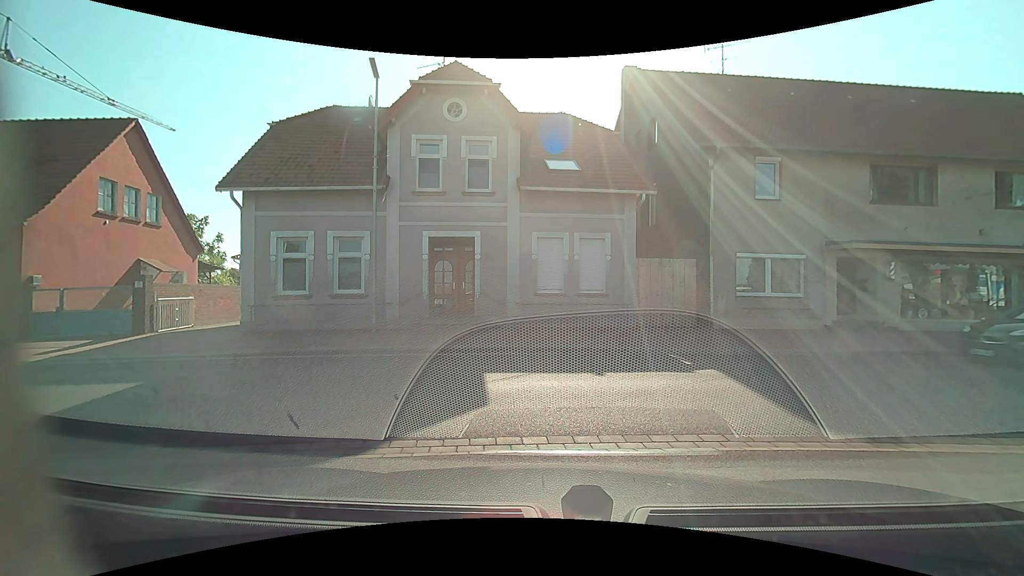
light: Day
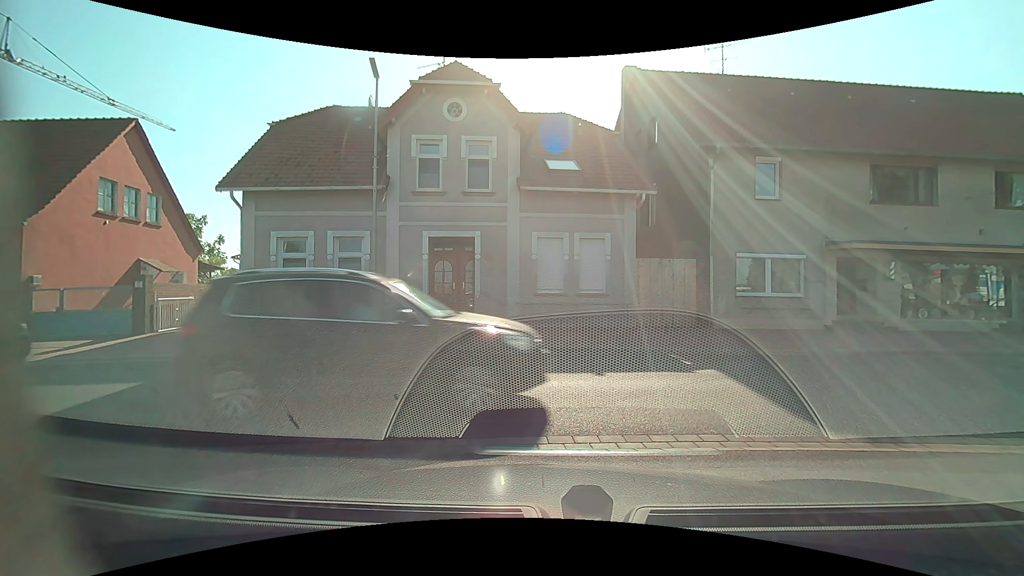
(0.0, 0.0) m; 0°
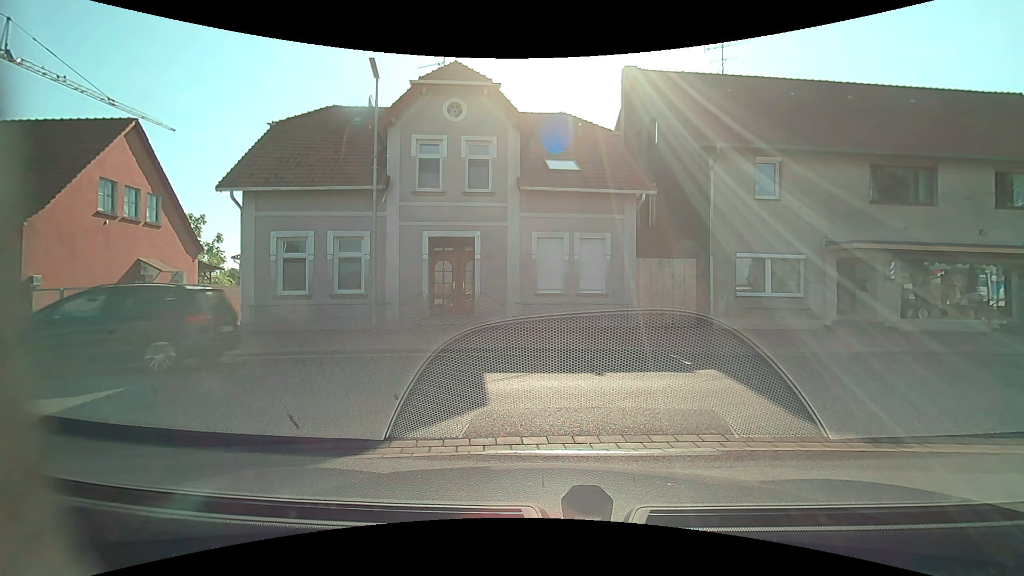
(0.0, 0.0) m; 0°
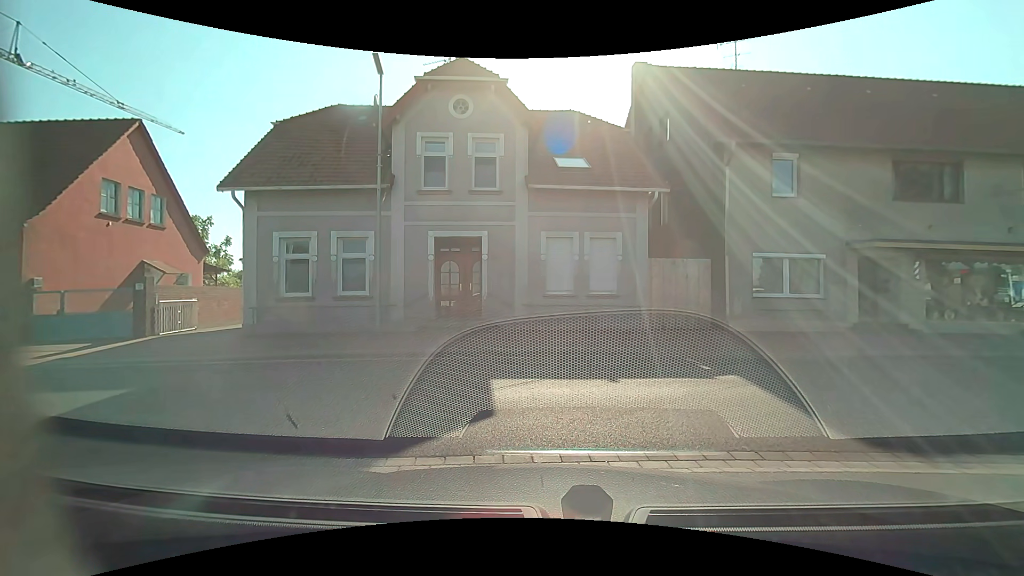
(0.0, +0.4) m; 0°
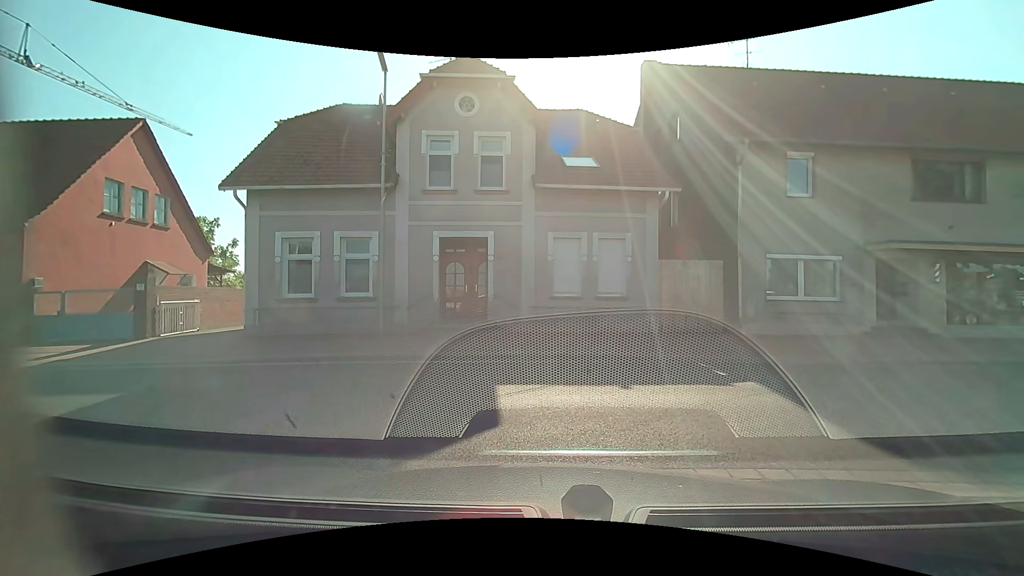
(0.0, +0.4) m; 0°
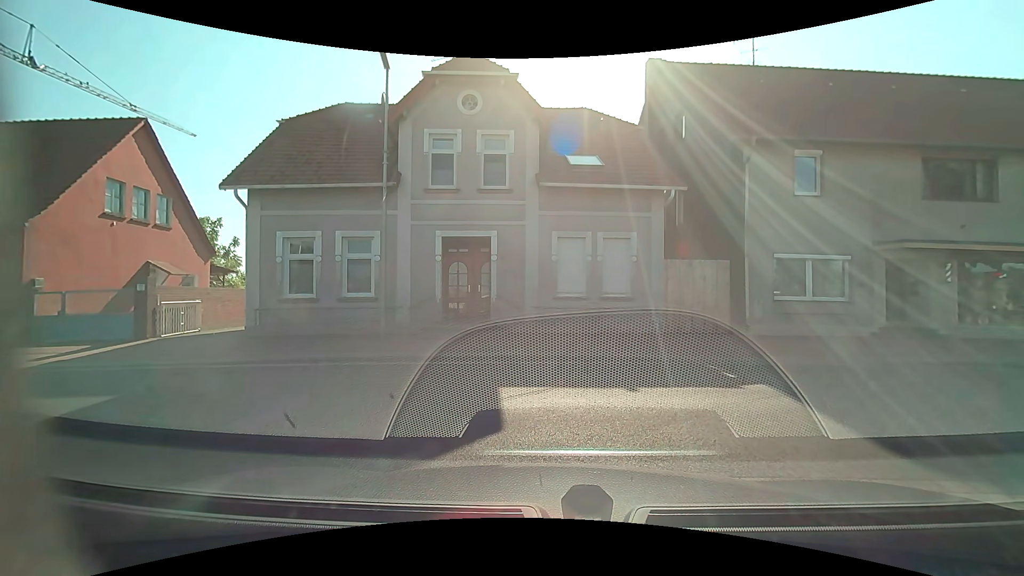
(0.0, +0.2) m; 0°
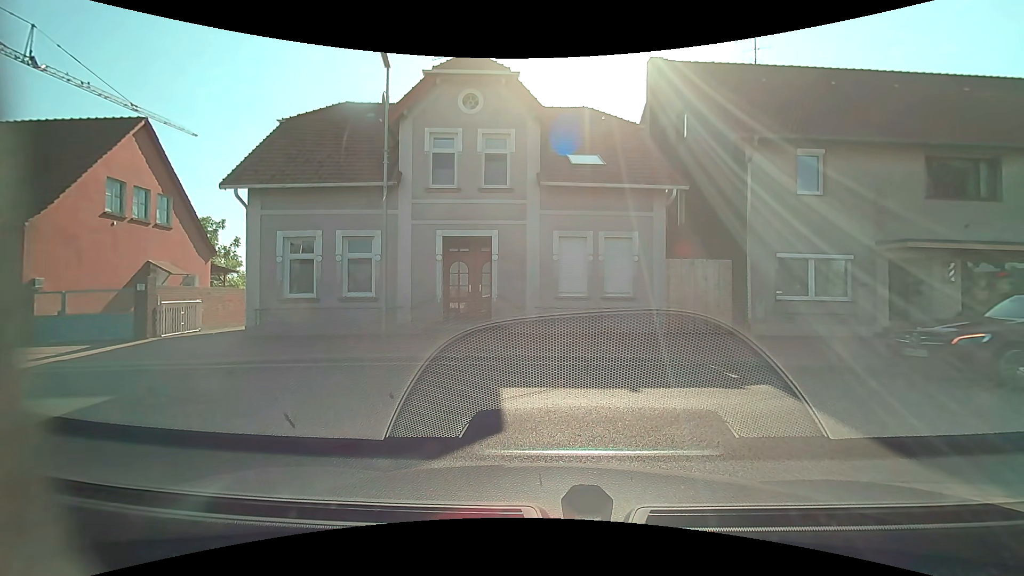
(0.0, +0.1) m; 0°
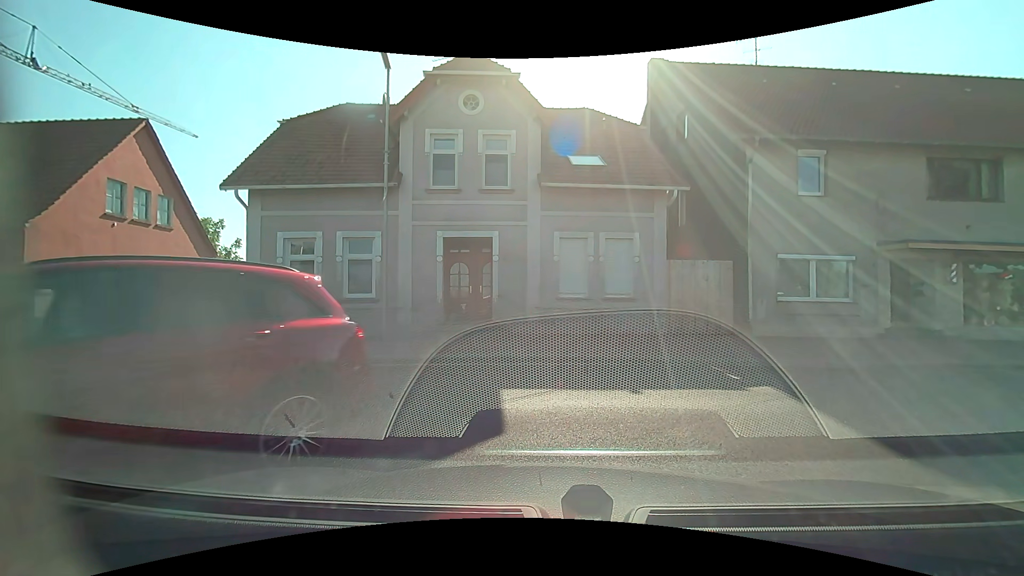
(0.0, +0.1) m; 0°
